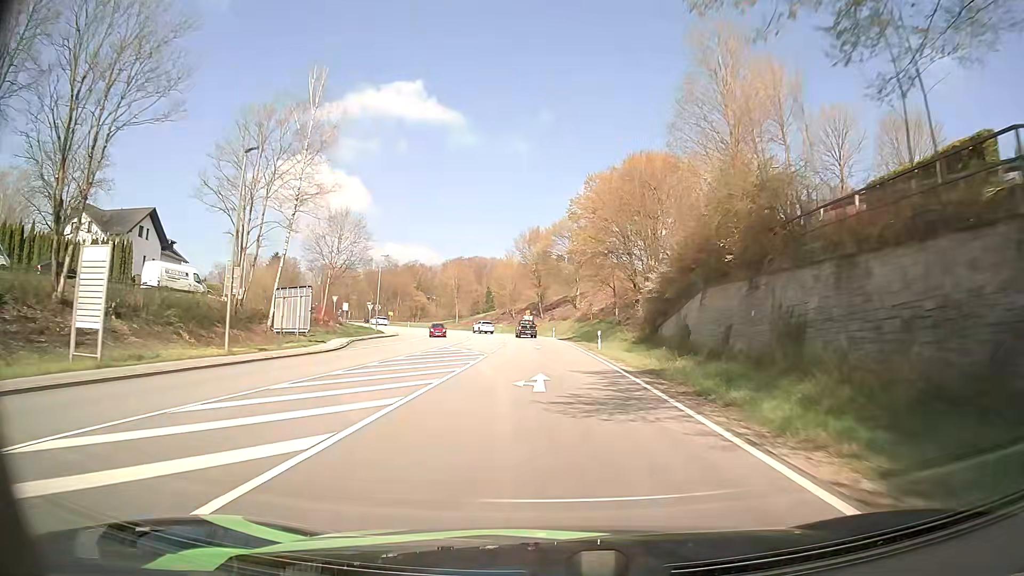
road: primary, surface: asphalt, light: Day
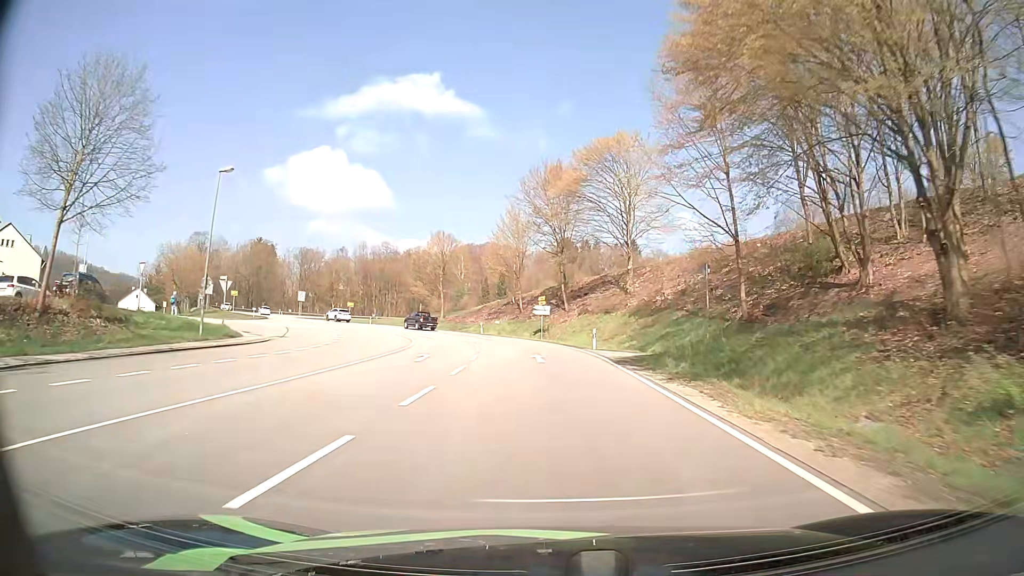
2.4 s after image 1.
(-0.1, +40.0) m; -1°
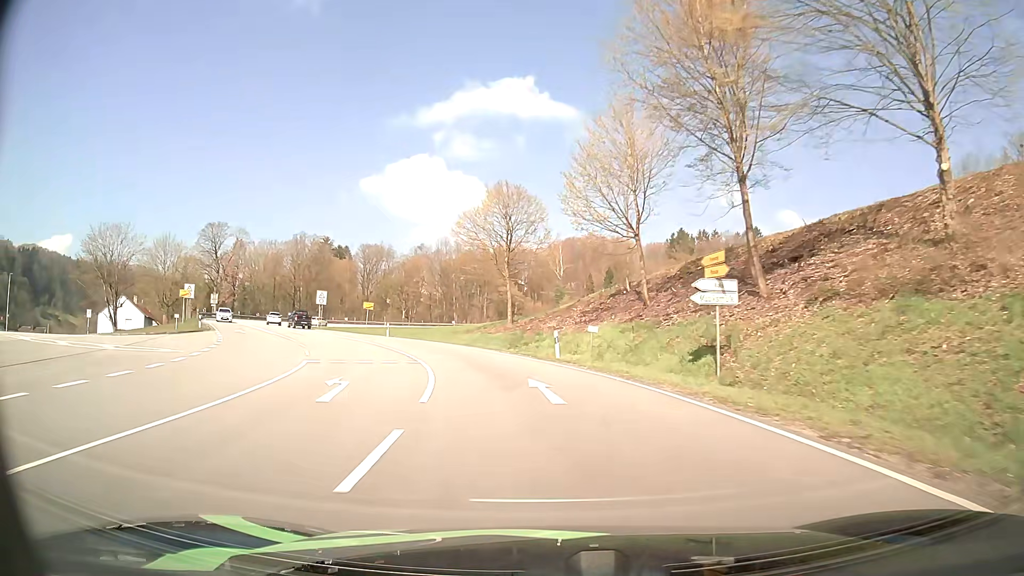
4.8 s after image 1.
(-1.8, +35.3) m; -8°
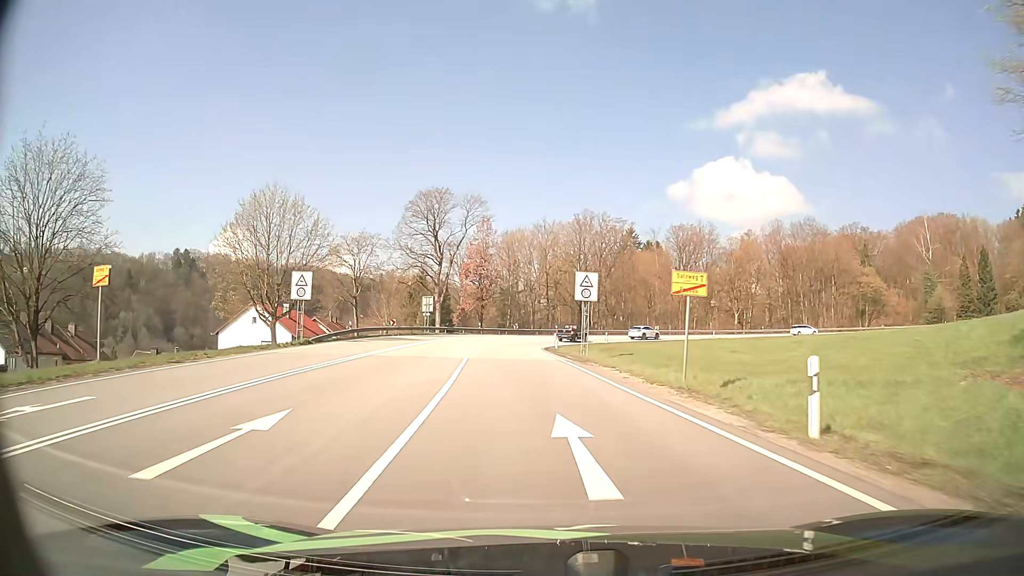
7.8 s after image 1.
(-11.3, +42.5) m; -27°
(0, +10) (-1, +20) (-2, +30) (-2, +40) (-2, +50) (-1, +60) (+2, +69) (+6, +78) (+13, +86) (+20, +92) m
